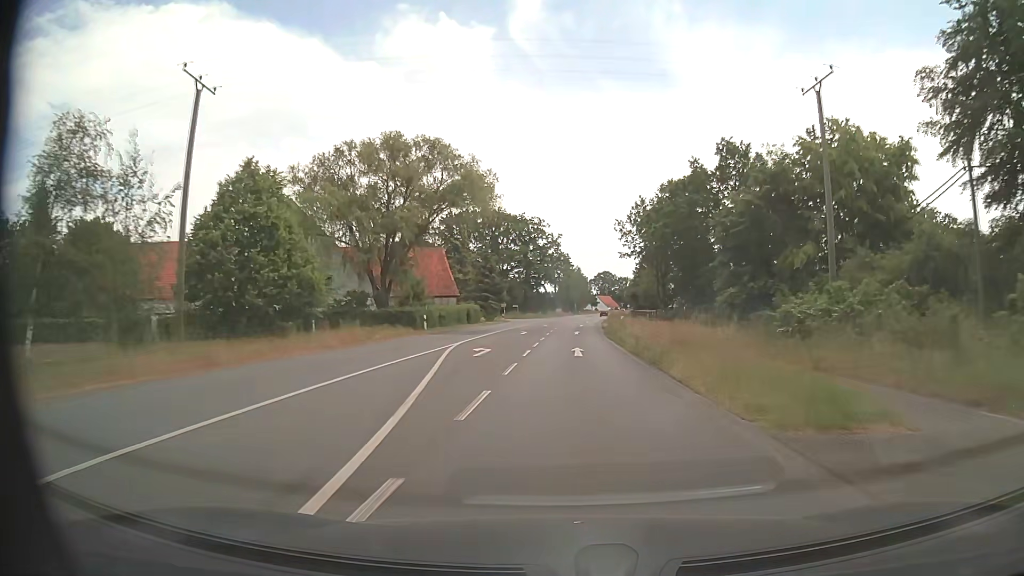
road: secondary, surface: asphalt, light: Day
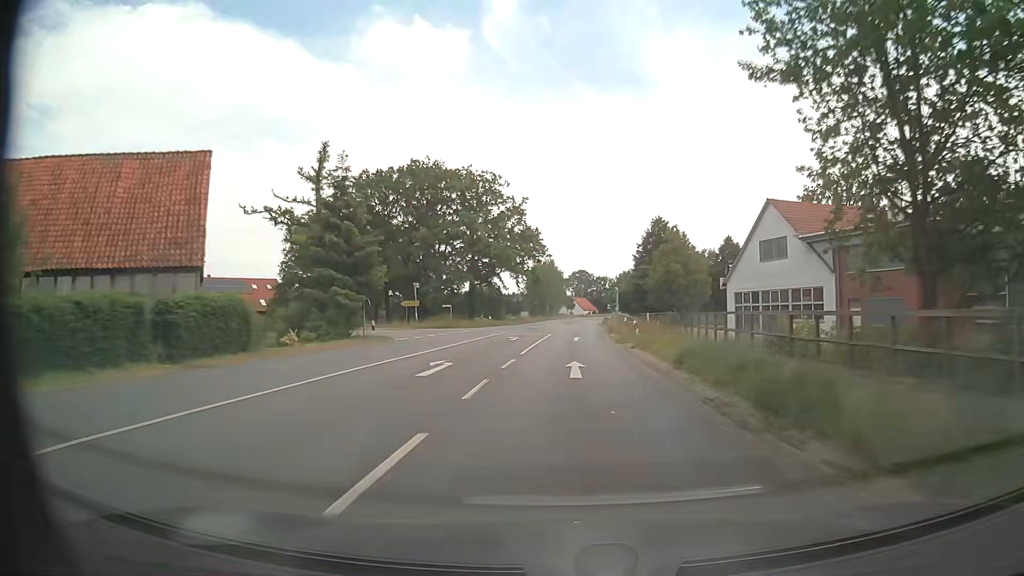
(+1.4, +46.4) m; +2°
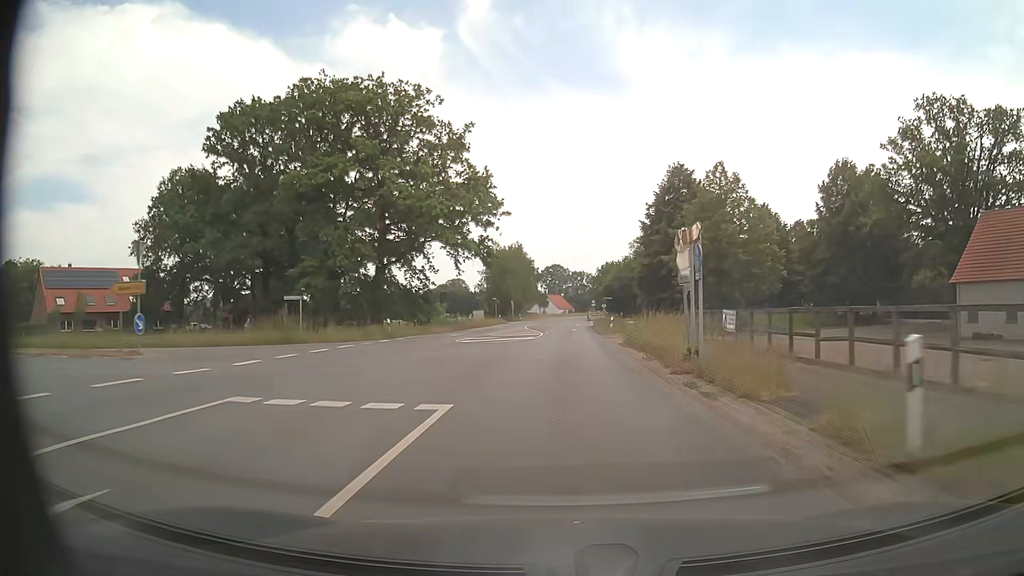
(+1.0, +34.8) m; +3°
